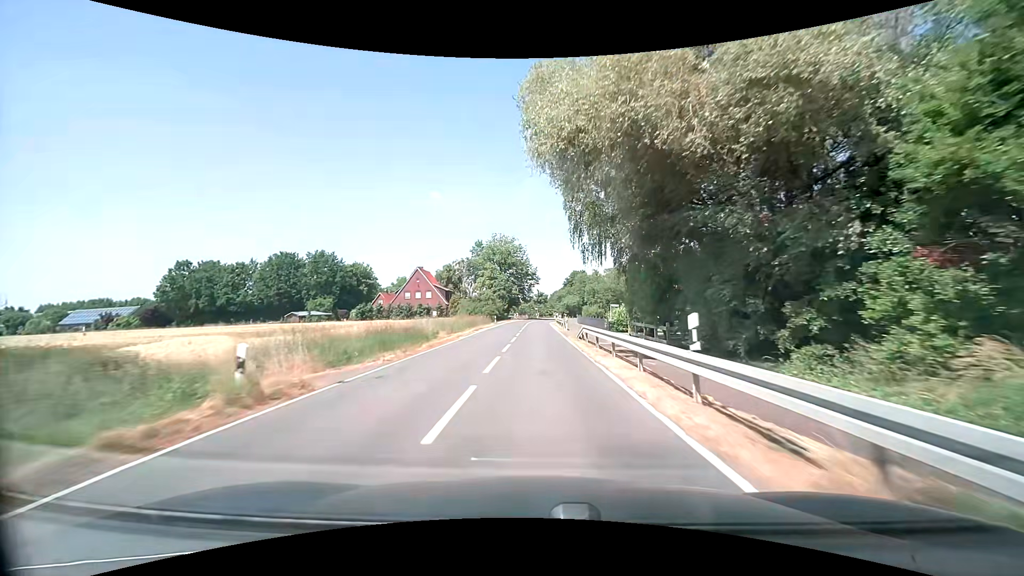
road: secondary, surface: asphalt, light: Day
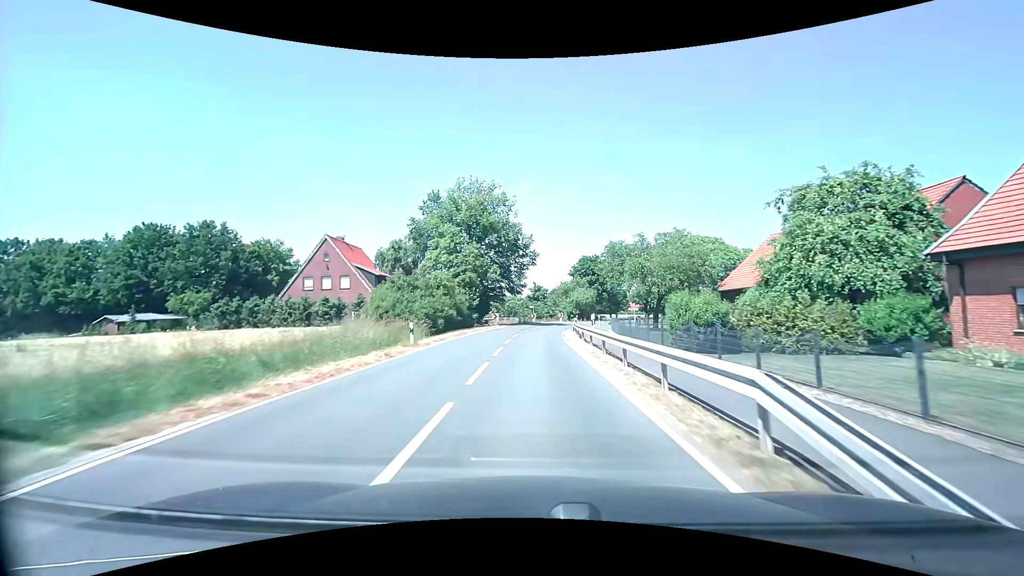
(0.0, +38.2) m; 0°
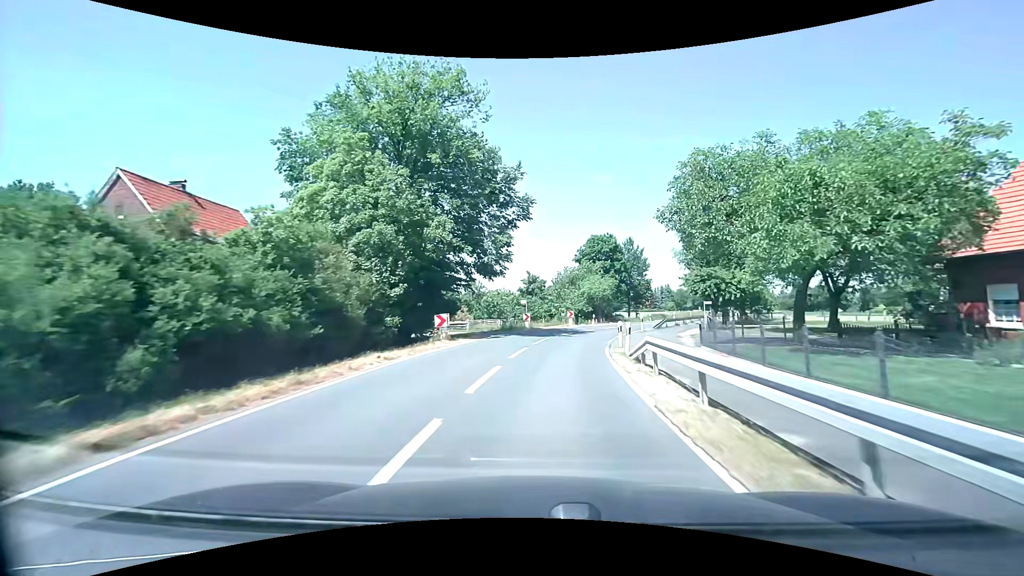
(0.0, +25.5) m; 0°
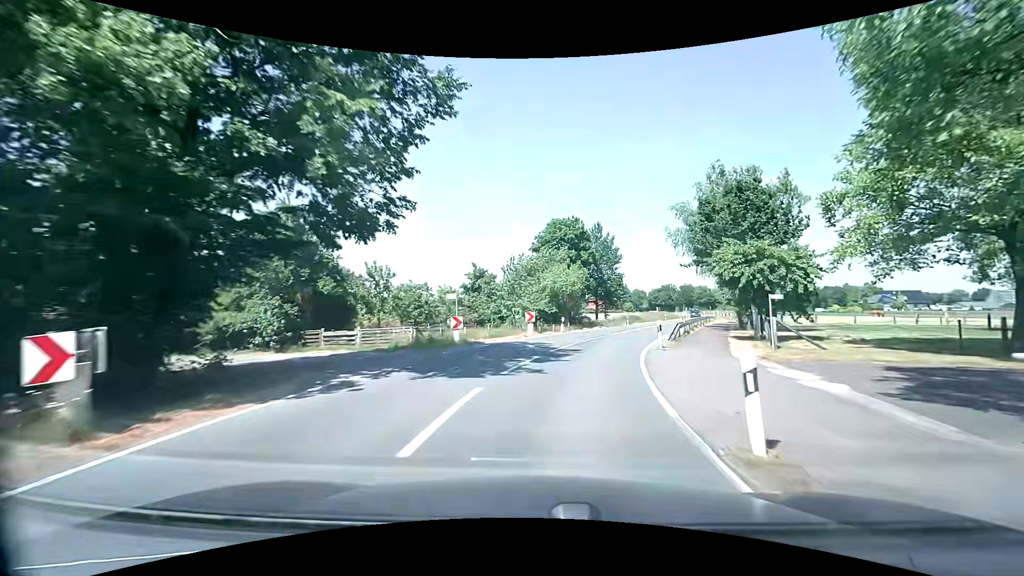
(+0.6, +15.6) m; +5°
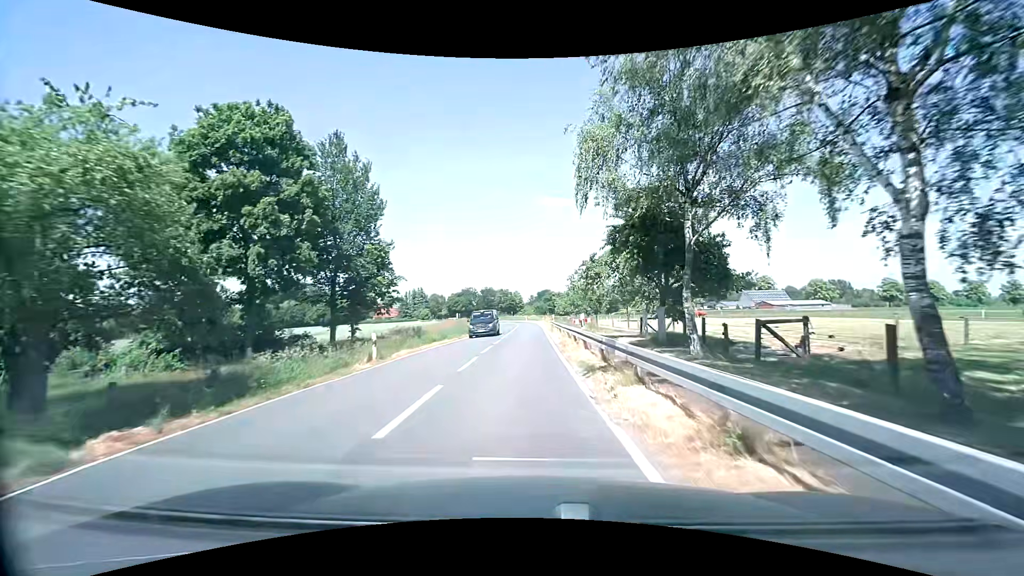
(+7.4, +33.8) m; +22°
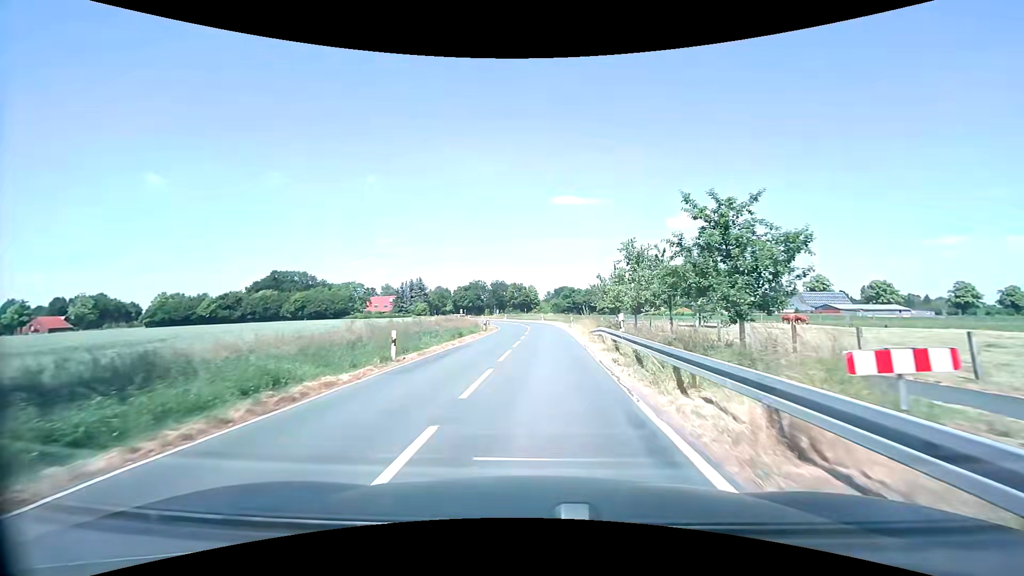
(-0.3, +28.0) m; -2°
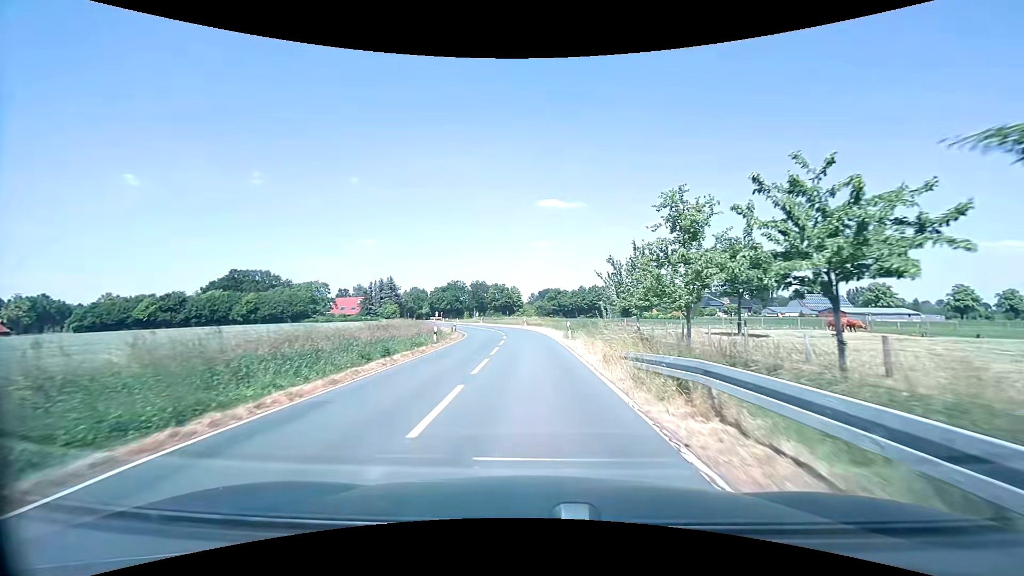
(+0.4, +14.7) m; +2°
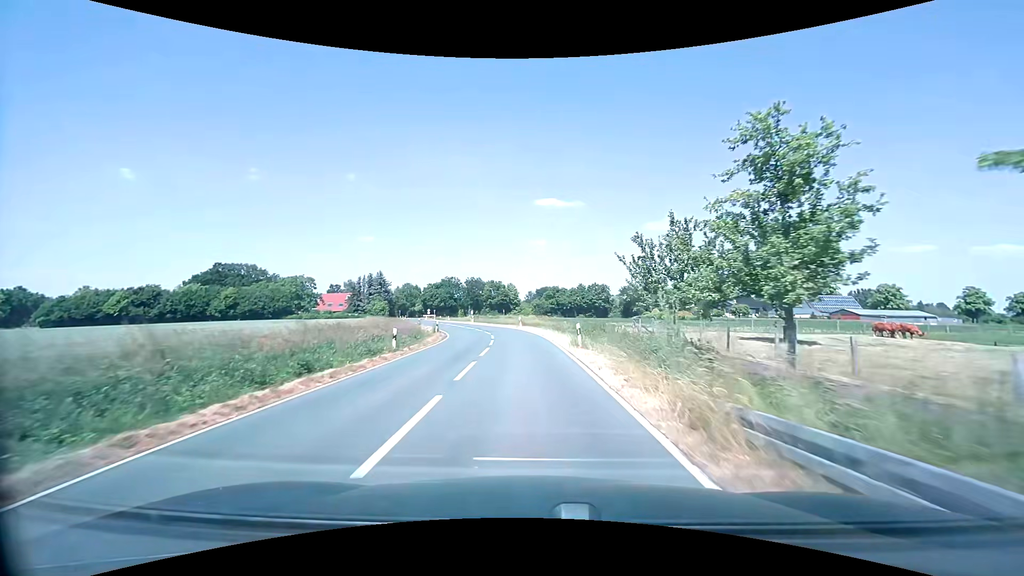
(0.0, +7.6) m; 0°
(0, +10) (0, +20) (-1, +30) (-2, +40) (-4, +50) (-7, +59) (-10, +69) (-13, +78) (-16, +88) (-19, +97) m
